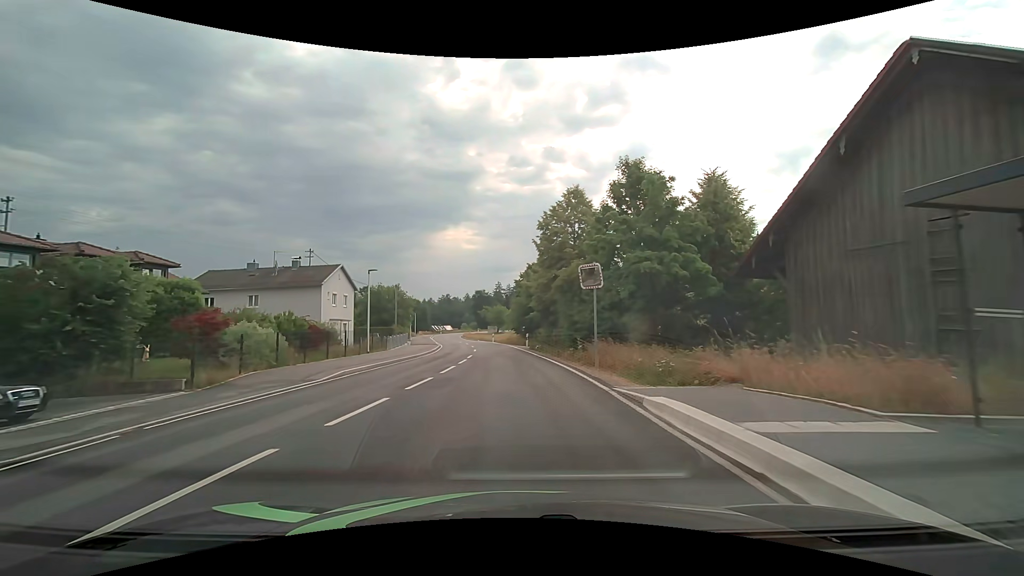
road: tertiary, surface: asphalt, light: Day
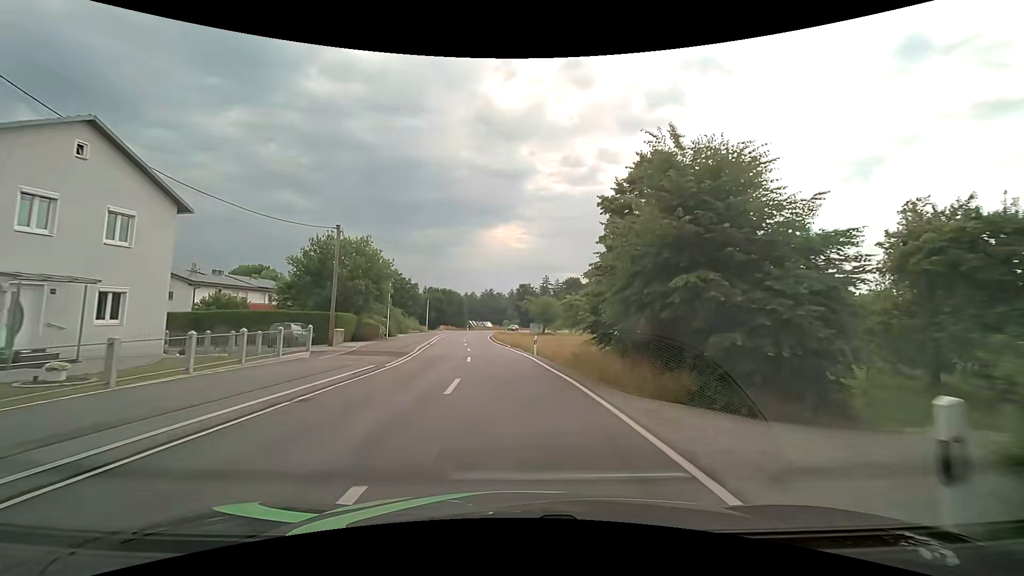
(-1.3, +33.8) m; -5°
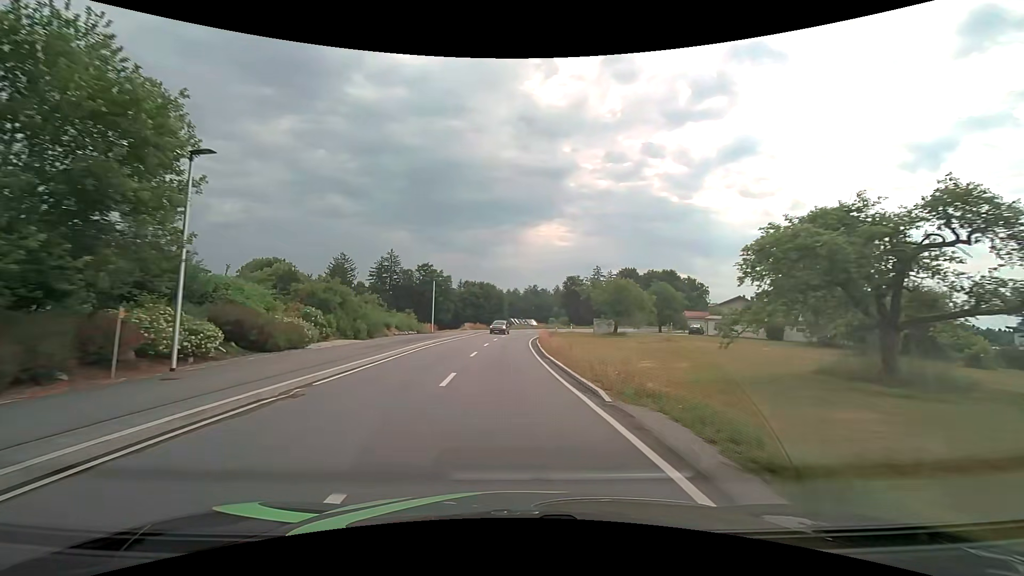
(-1.2, +29.7) m; -5°
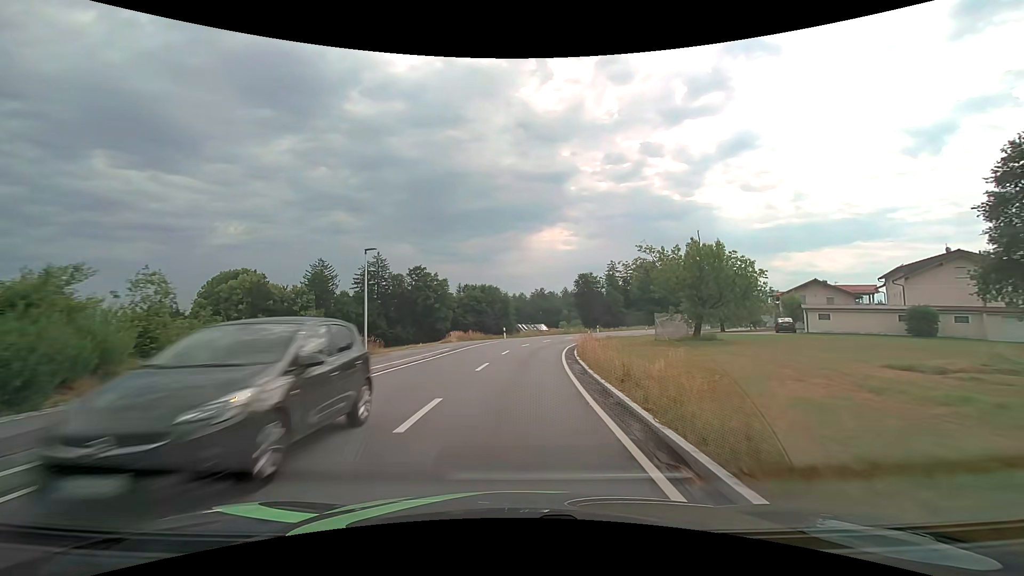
(-0.4, +23.8) m; -1°
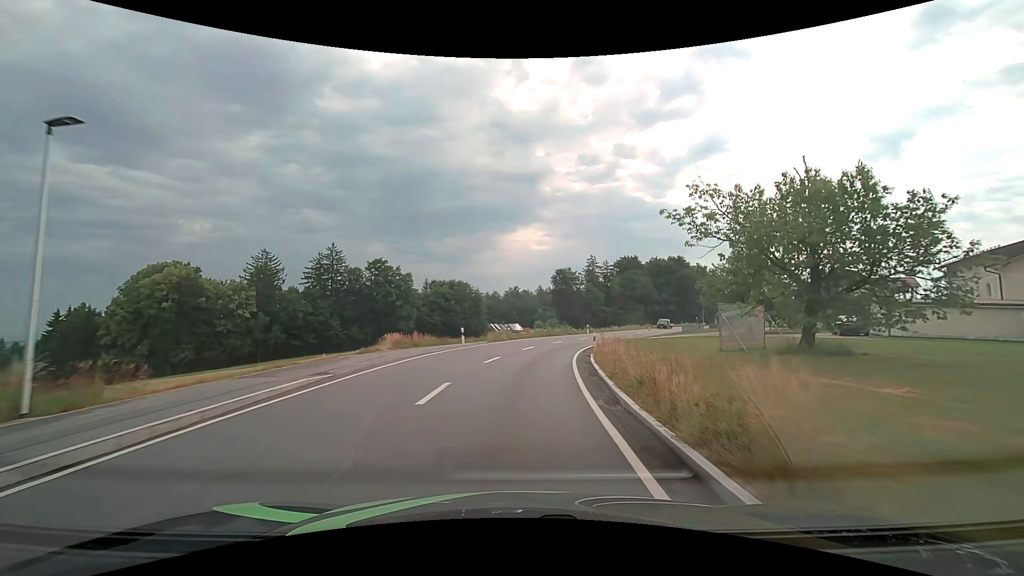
(+0.4, +15.9) m; +3°
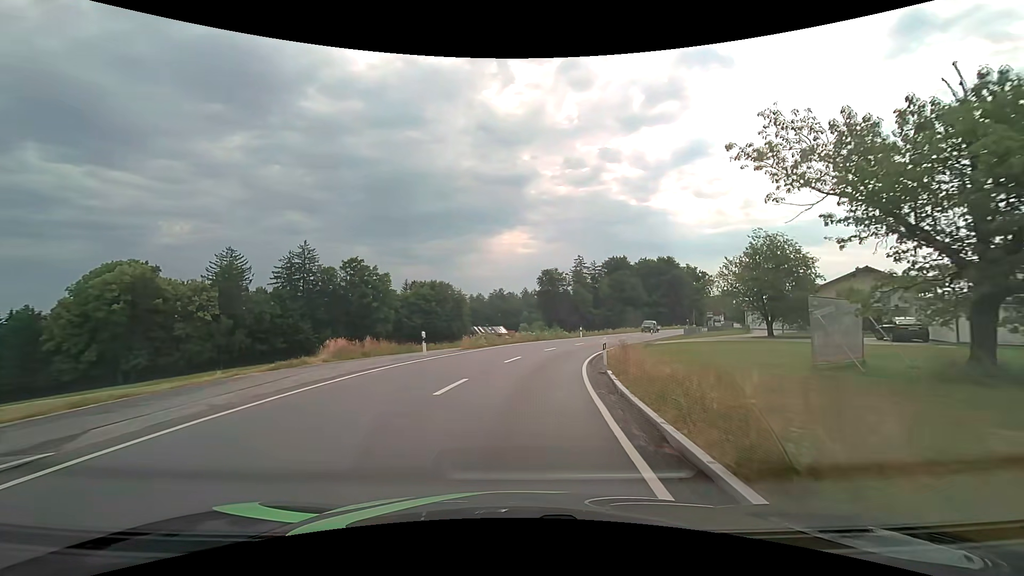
(+0.1, +7.7) m; +1°
